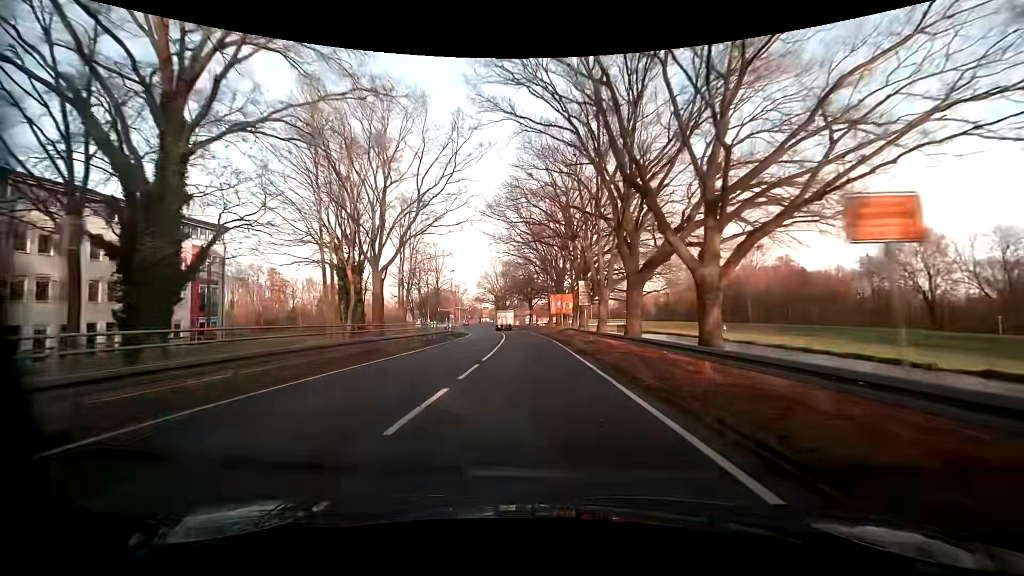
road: primary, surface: asphalt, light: Day
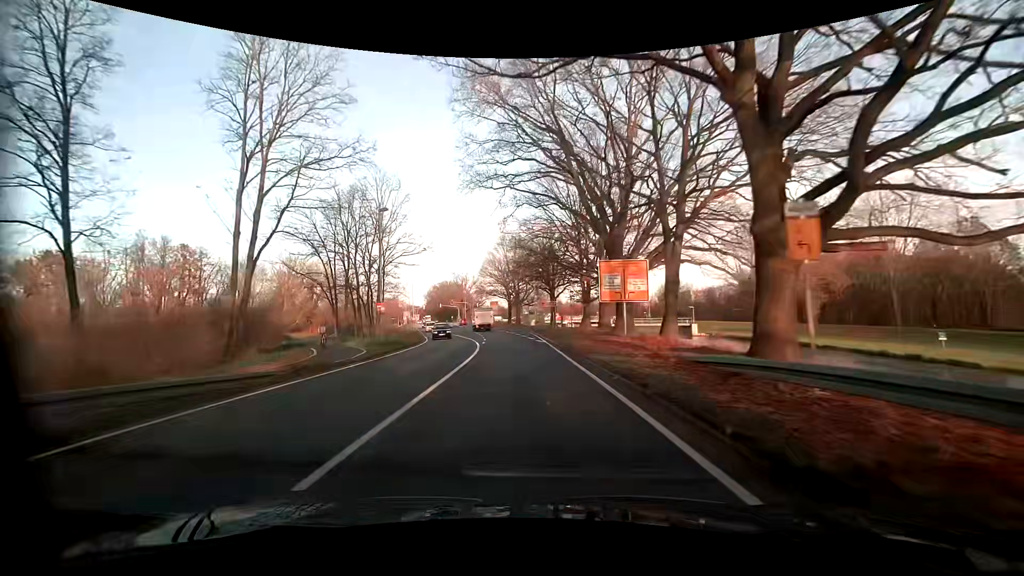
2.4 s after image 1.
(-1.1, +39.3) m; -3°
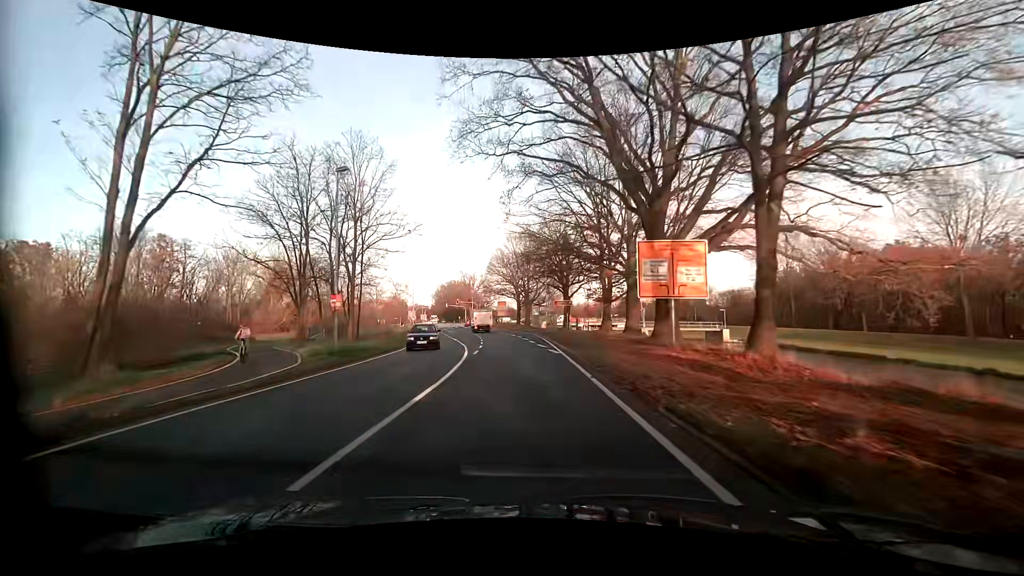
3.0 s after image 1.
(-0.1, +9.0) m; -1°
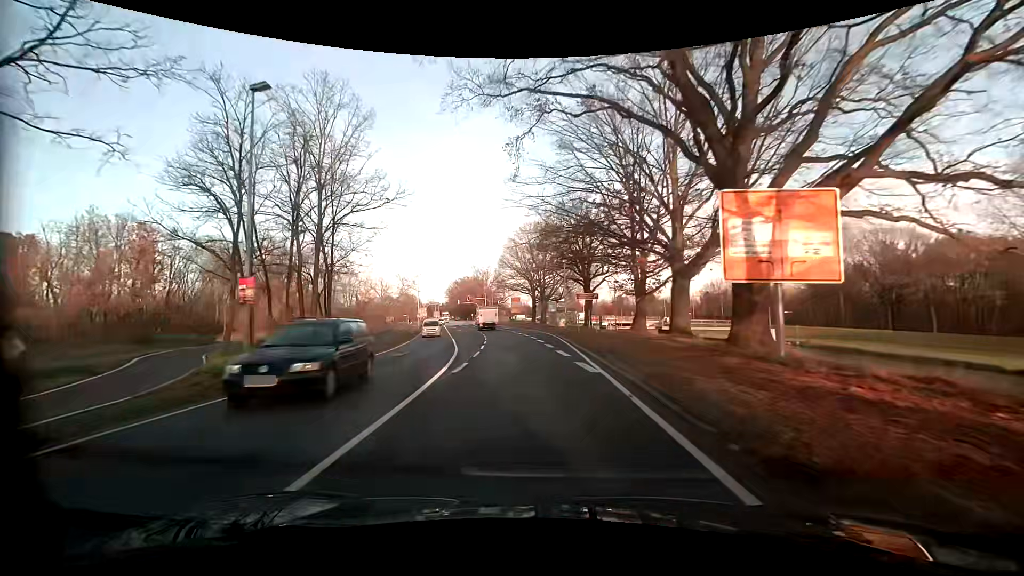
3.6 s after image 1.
(-0.2, +8.7) m; -2°
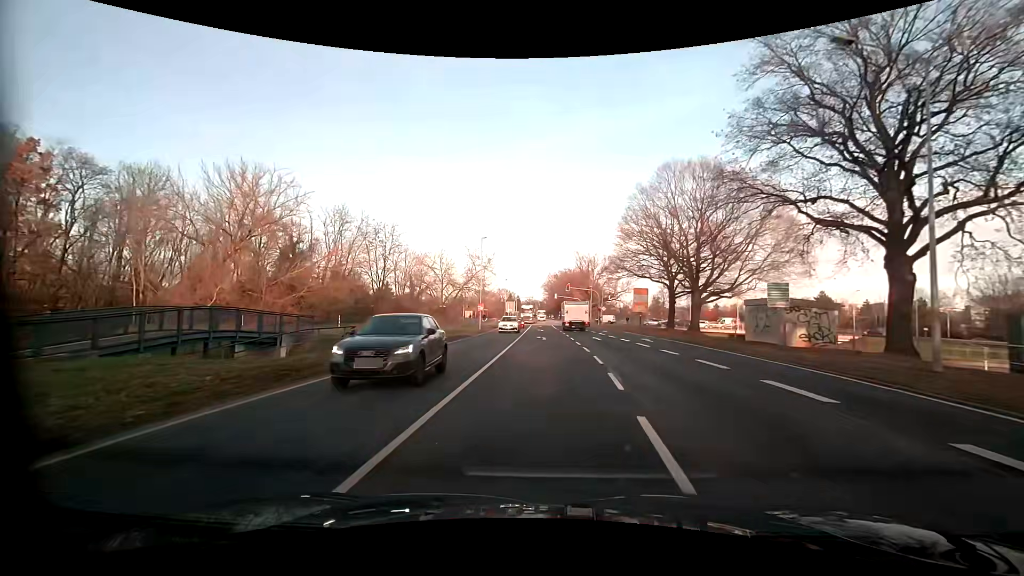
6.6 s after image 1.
(-4.6, +37.9) m; -12°
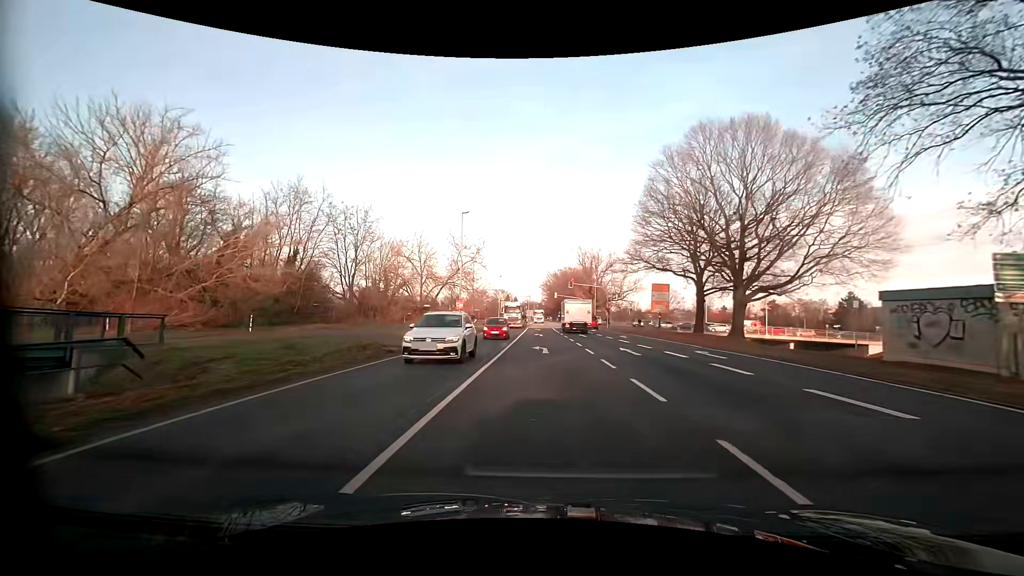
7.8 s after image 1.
(0.0, +13.0) m; +1°
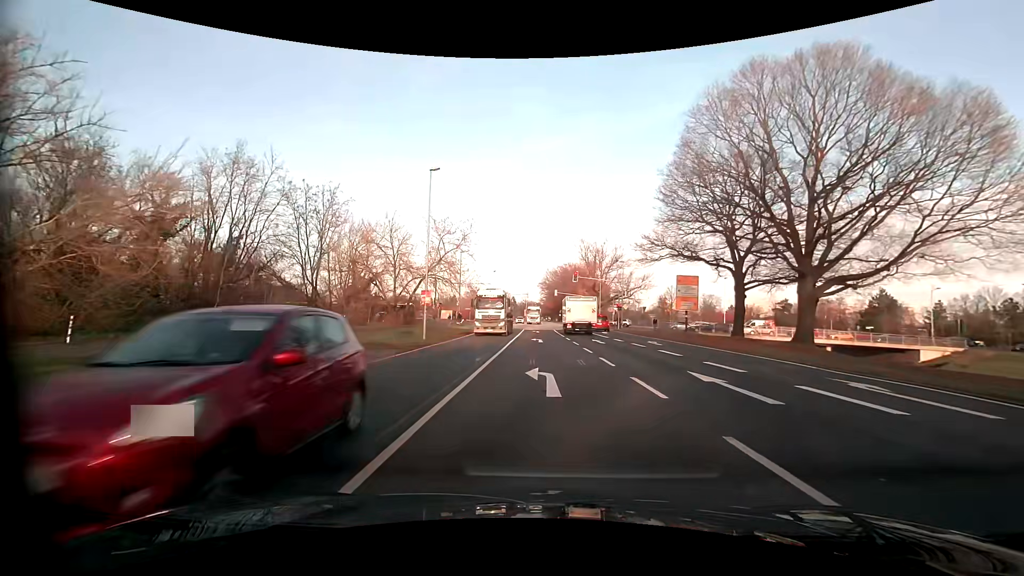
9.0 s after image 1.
(-0.1, +11.6) m; -1°
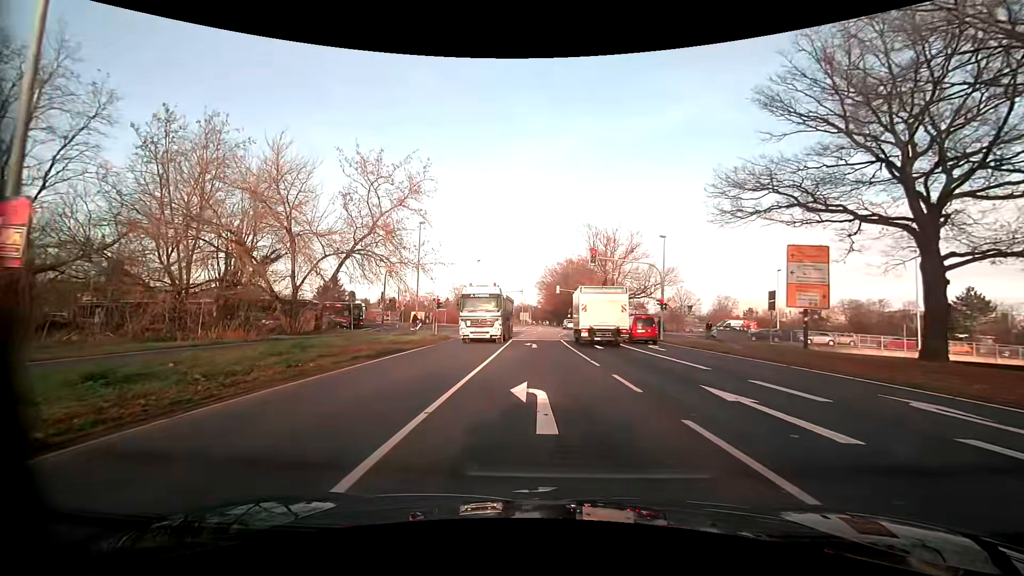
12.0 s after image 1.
(+0.3, +22.3) m; +1°
